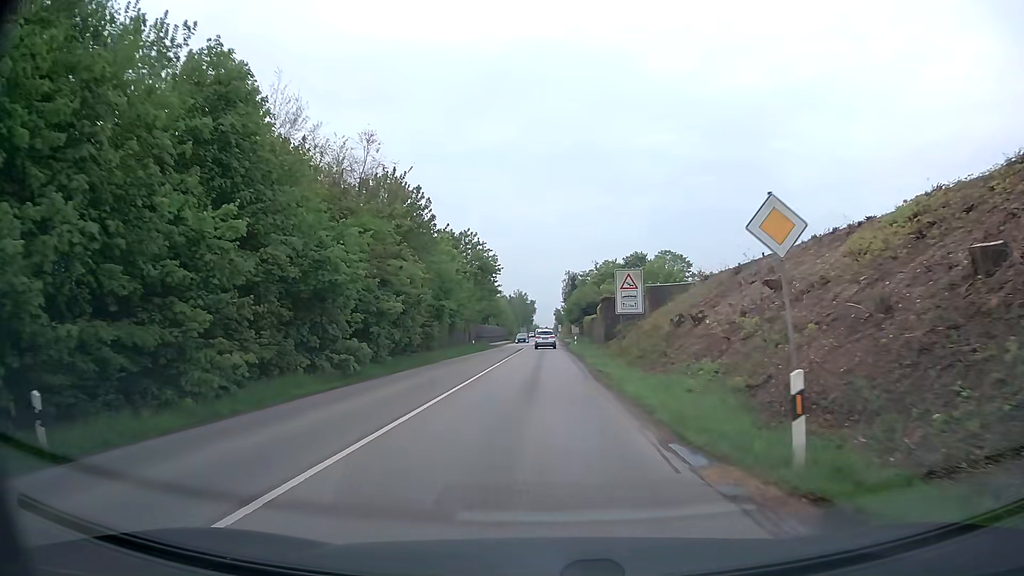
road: secondary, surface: asphalt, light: Day
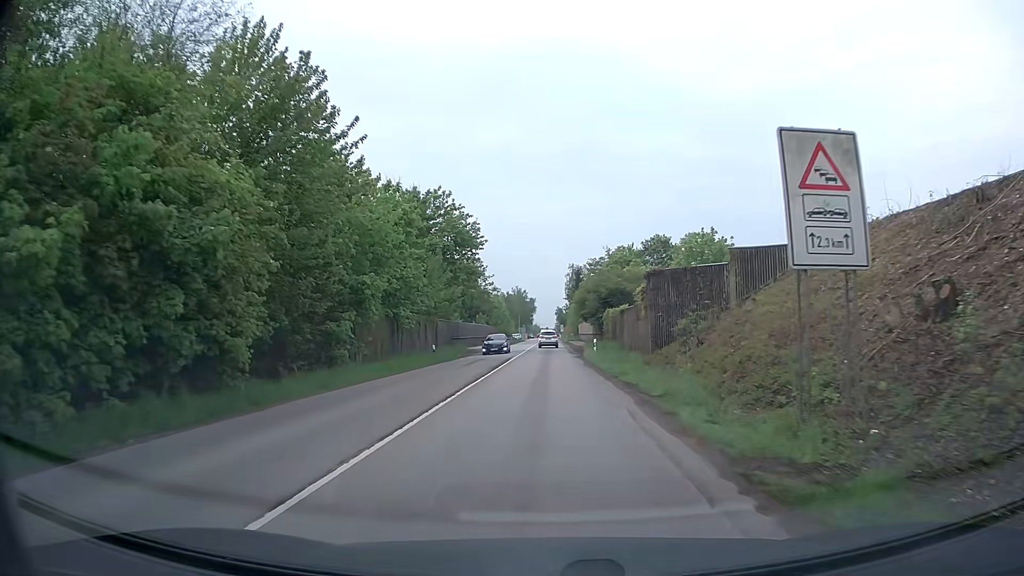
(+0.1, +22.0) m; 0°
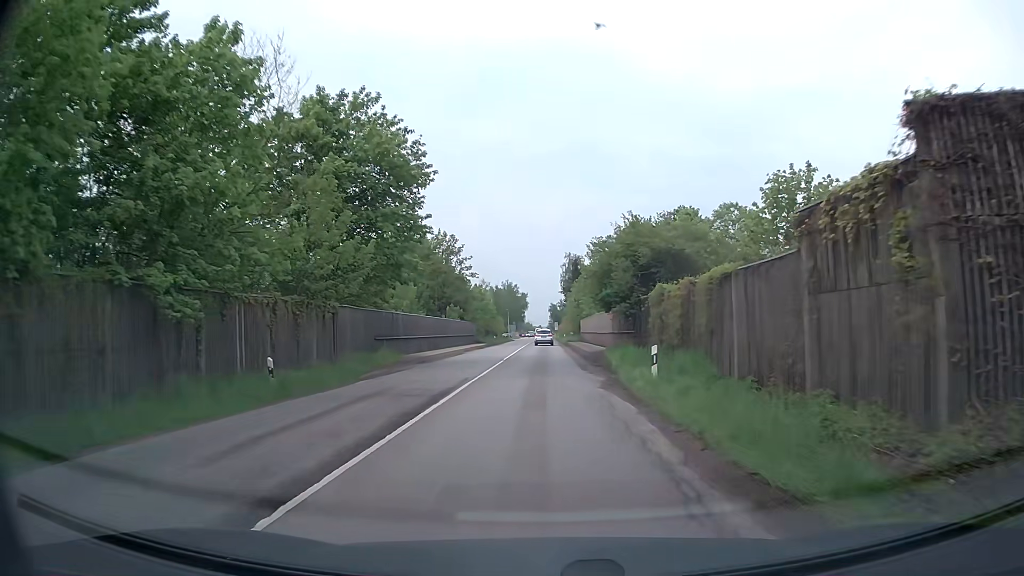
(+0.1, +22.4) m; +1°
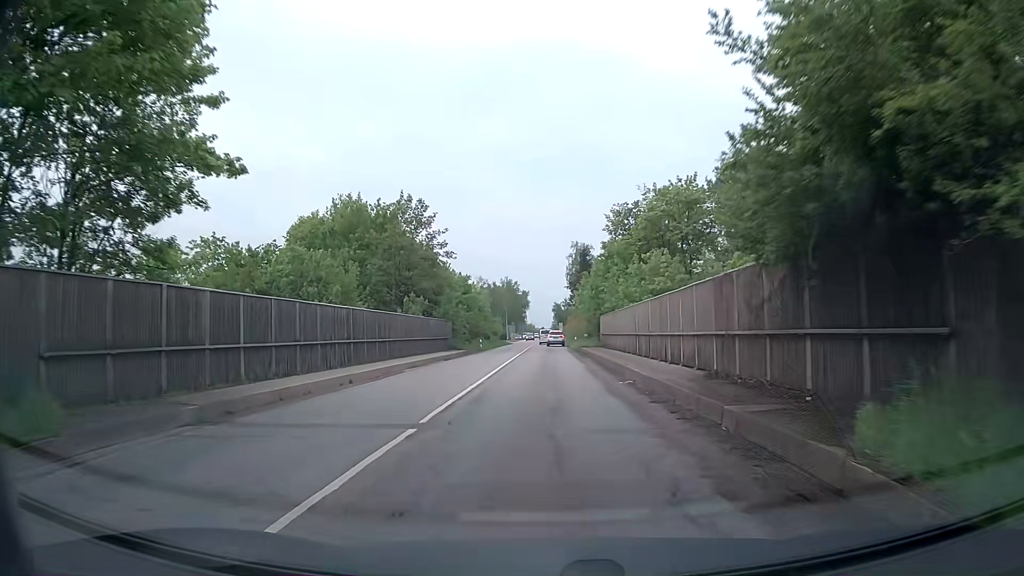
(-0.1, +22.7) m; 0°
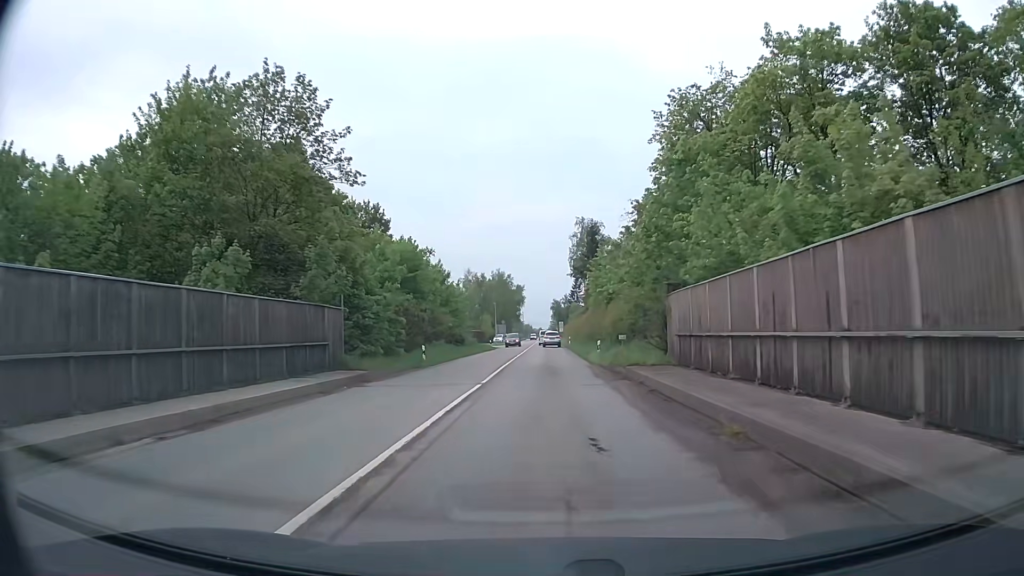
(+0.1, +29.3) m; 0°
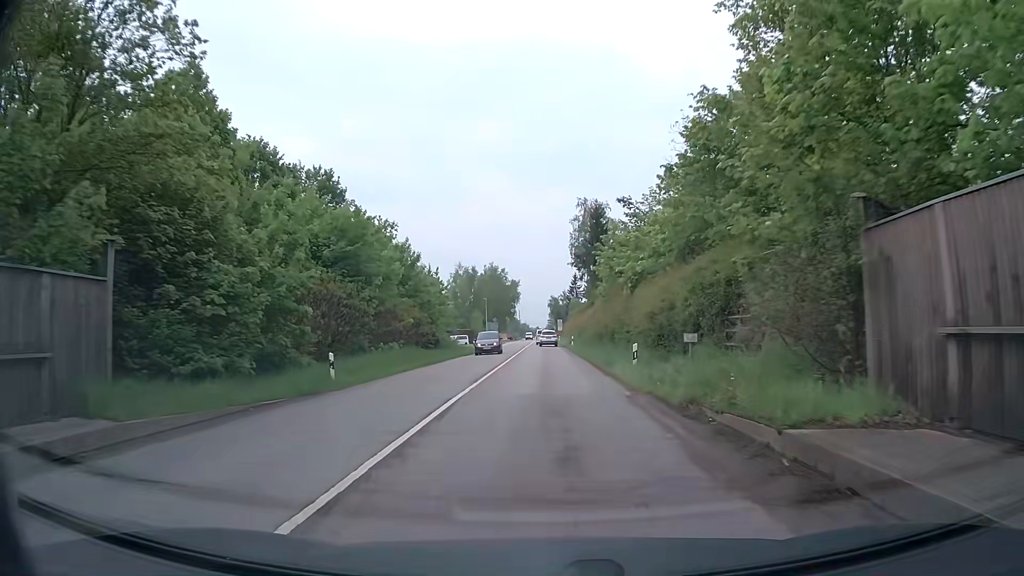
(+0.1, +14.8) m; 0°
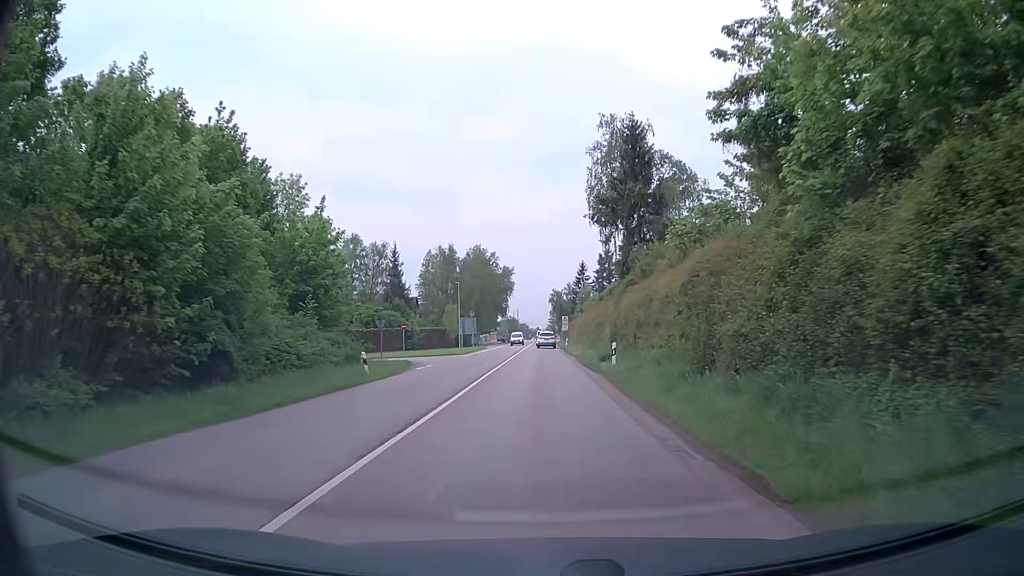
(+0.1, +37.4) m; 0°
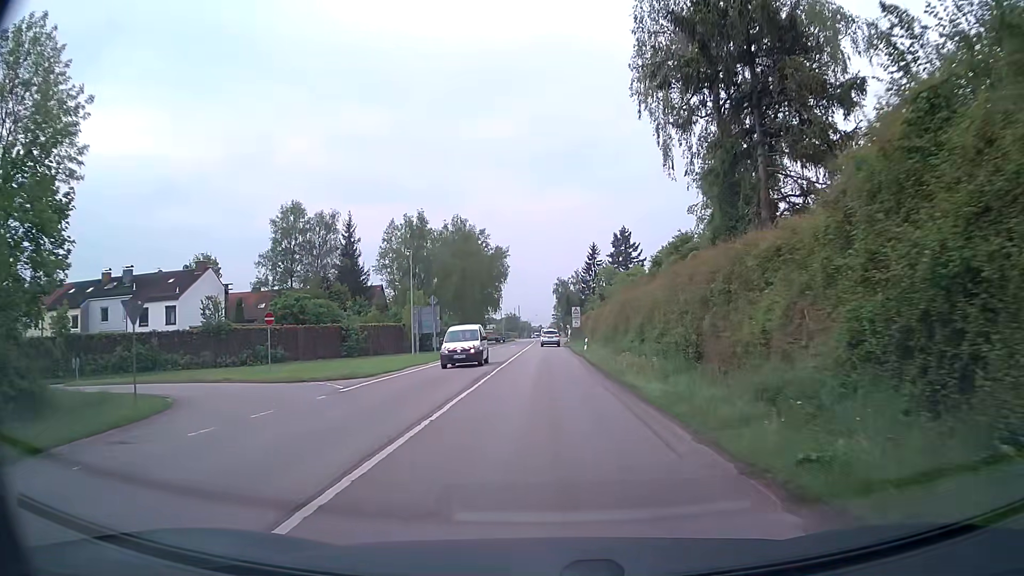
(-0.2, +30.0) m; 0°
(0, +10) (0, +20) (0, +30) (0, +40) (0, +50) (0, +60) (0, +70) (0, +80) (0, +90) (0, +100) m
